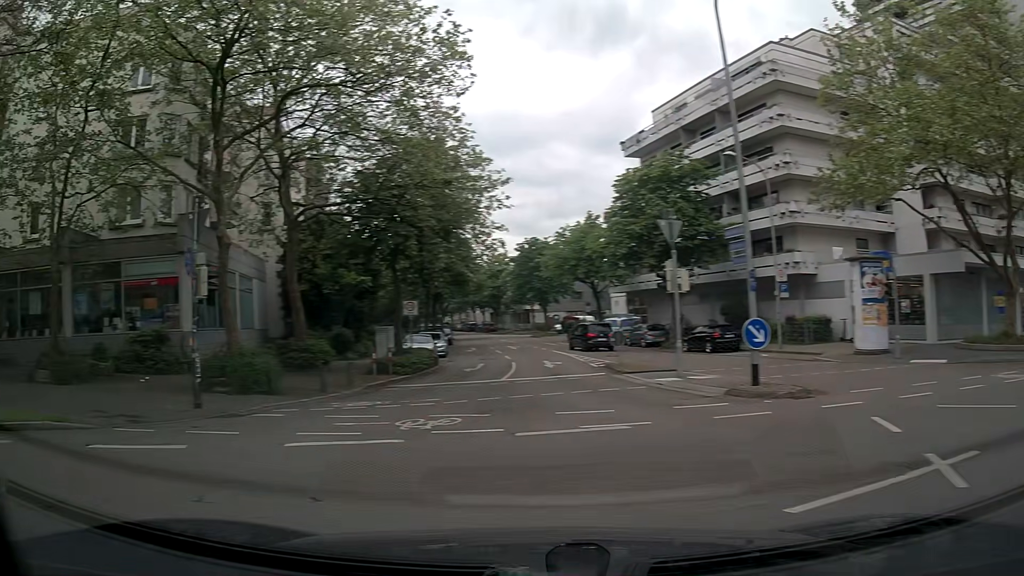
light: Day
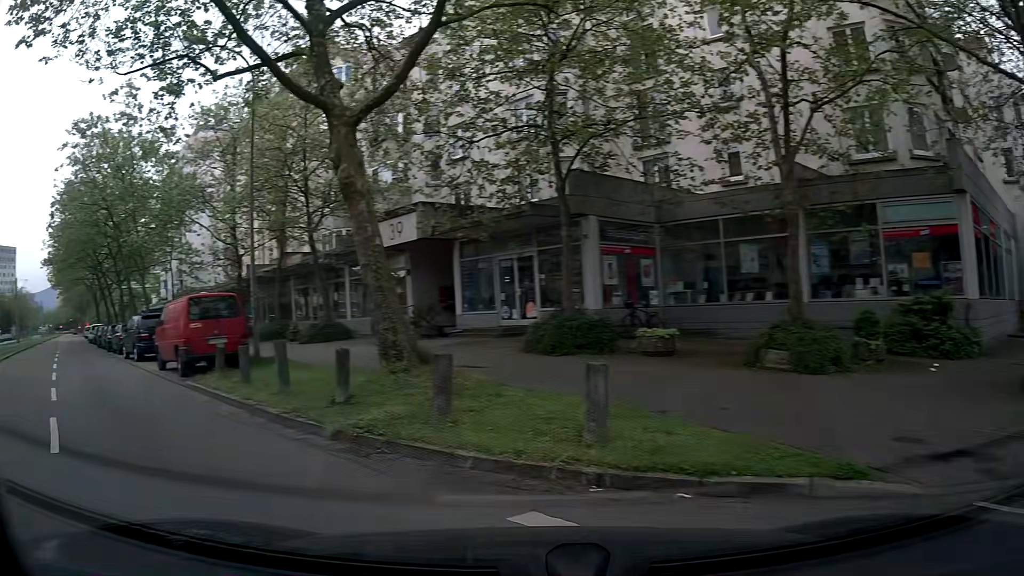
(-3.5, +5.6) m; -62°
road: tertiary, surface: asphalt
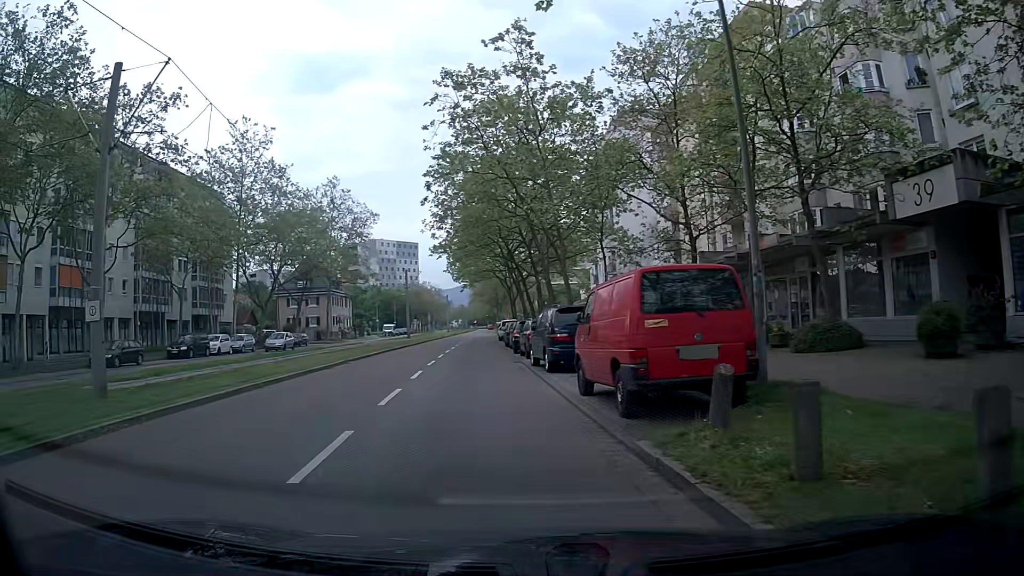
(-2.9, +7.5) m; -36°
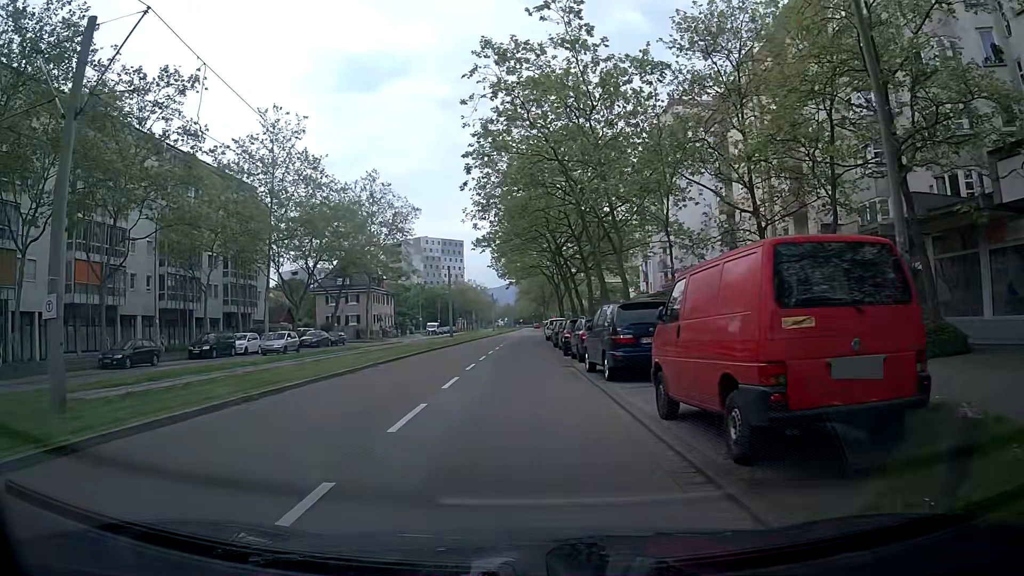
(-0.1, +3.1) m; -3°
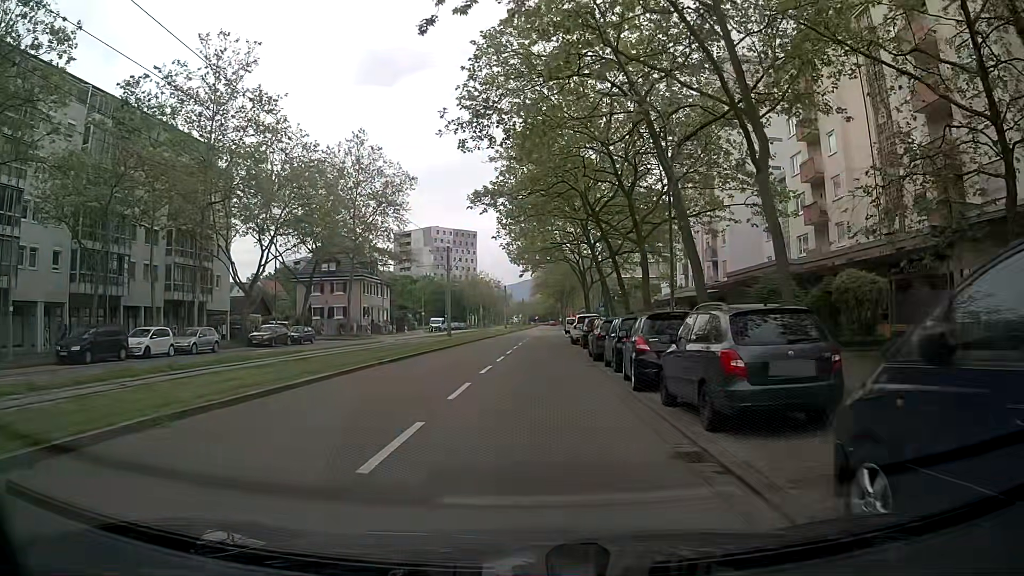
(-0.4, +14.8) m; -1°
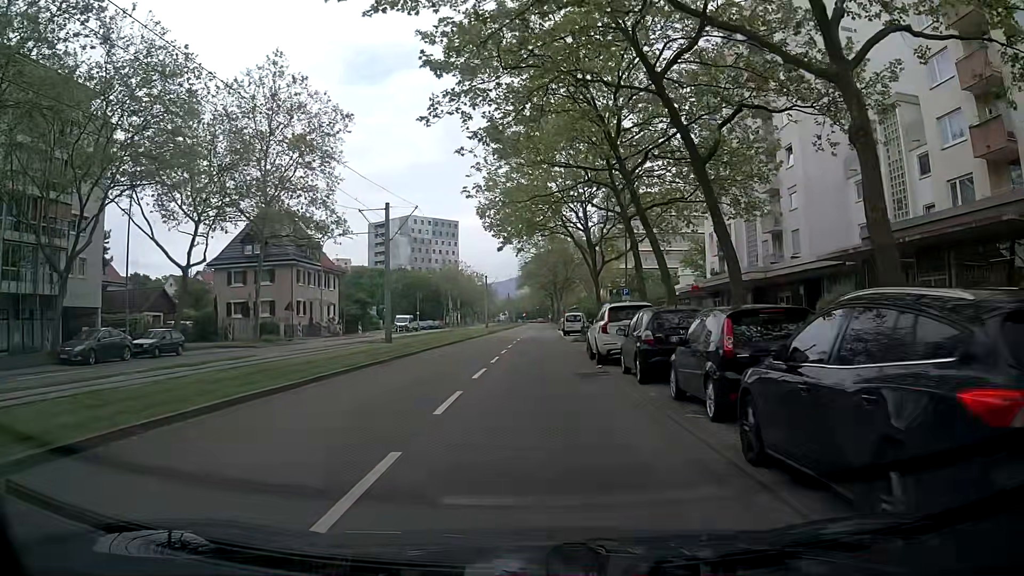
(+0.1, +19.8) m; +1°
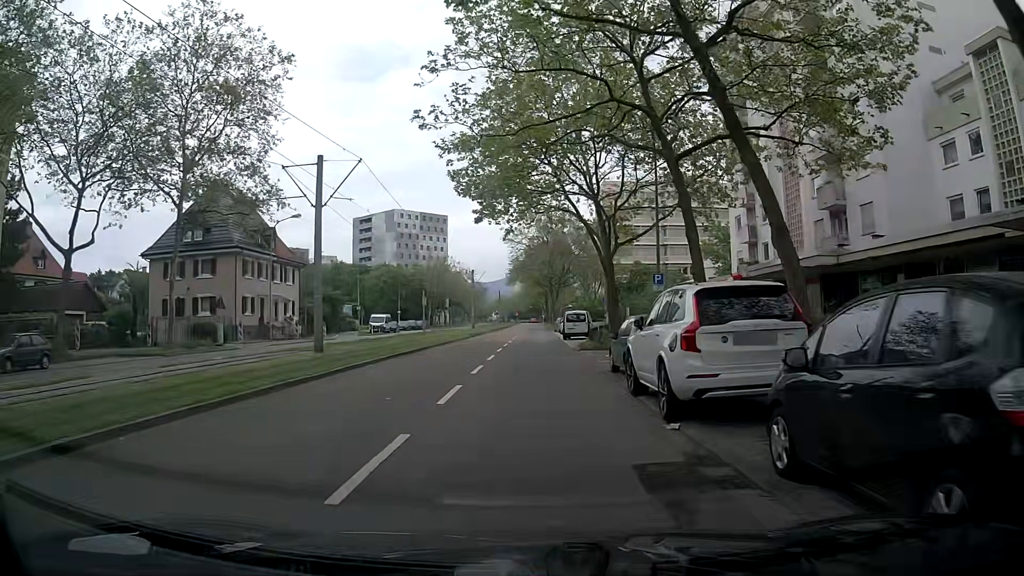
(+0.1, +10.7) m; +1°
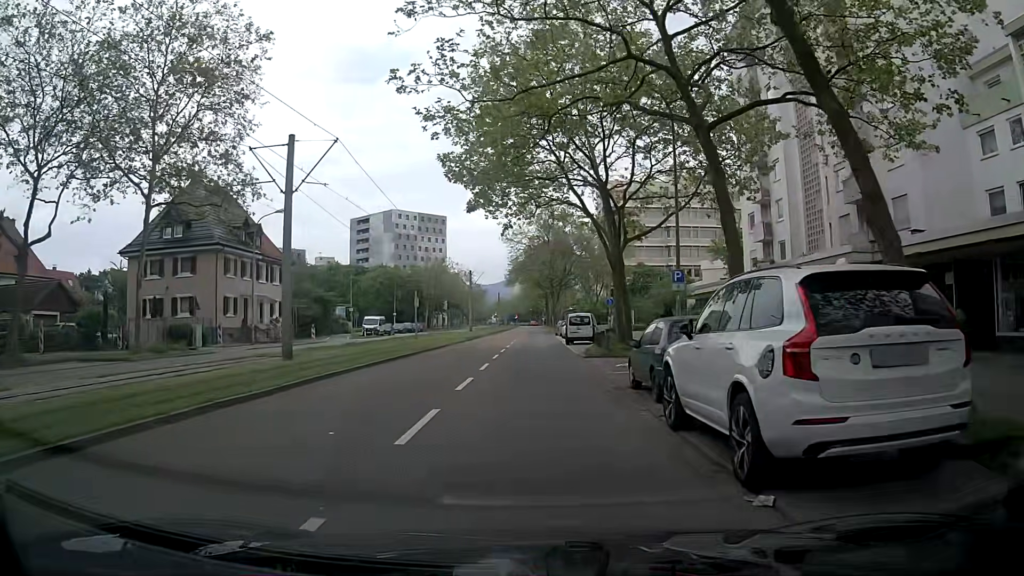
(0.0, +3.3) m; 0°
